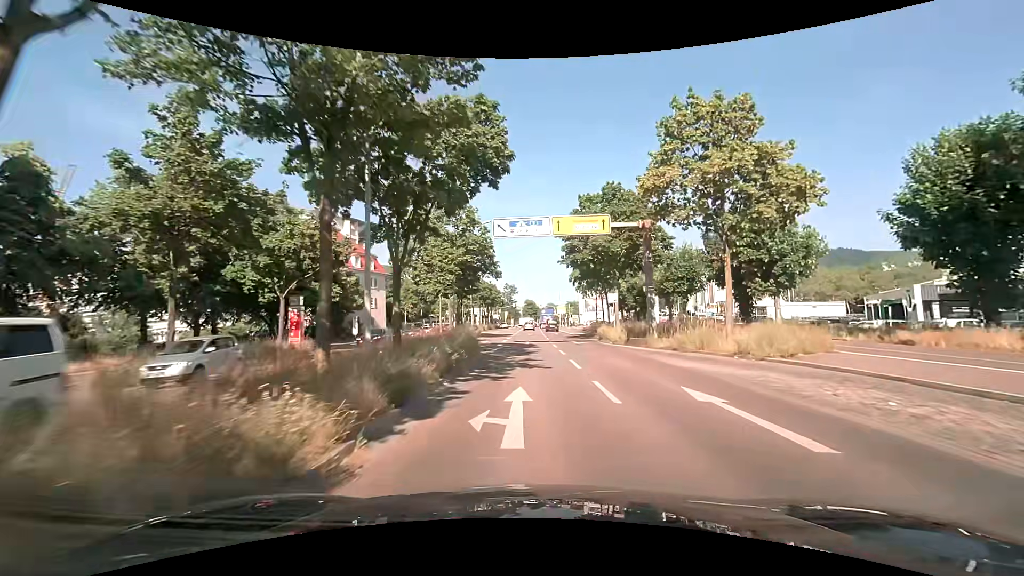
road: primary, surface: asphalt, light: Day
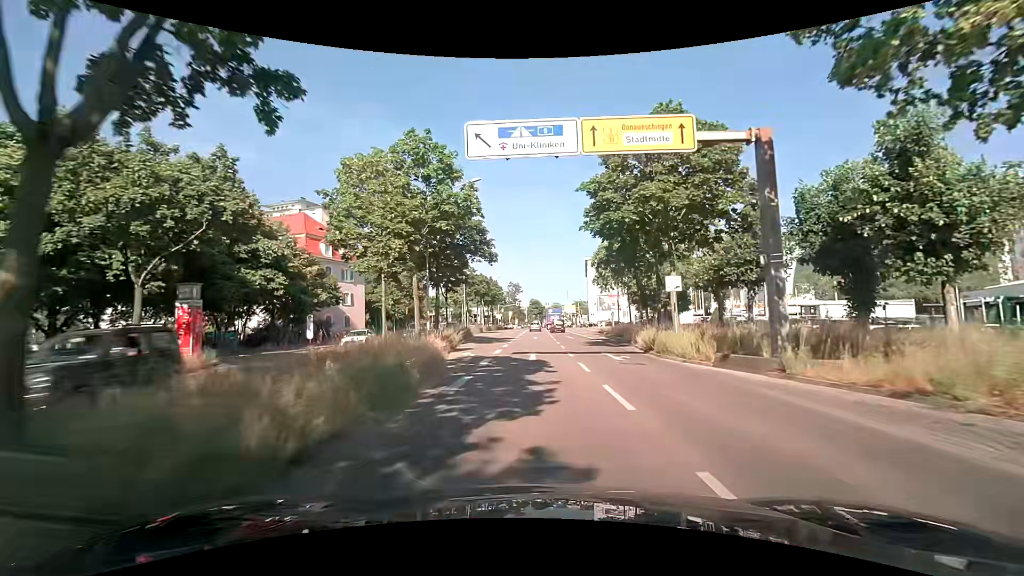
(0.0, +12.6) m; 0°
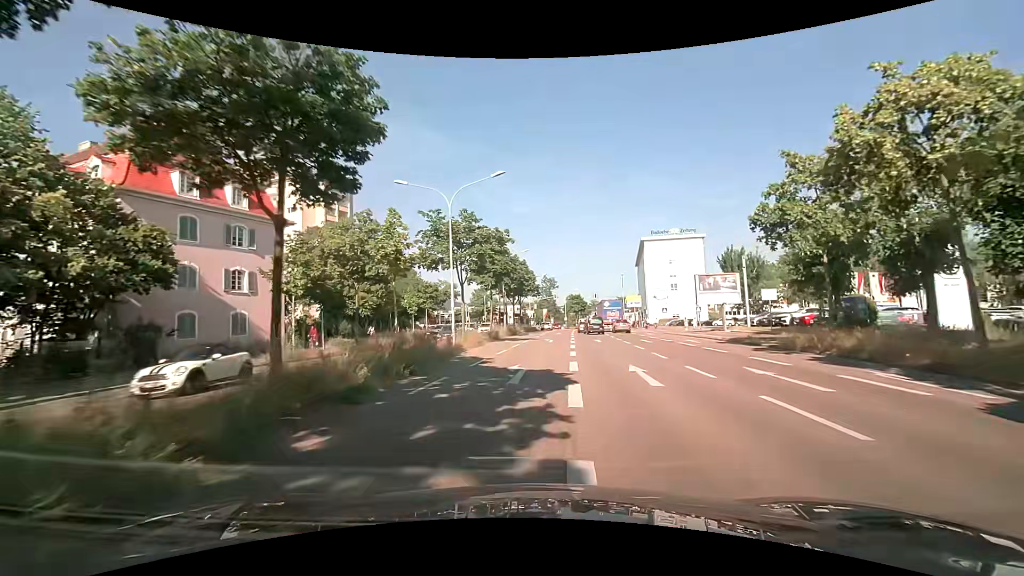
(-1.4, +31.5) m; -3°
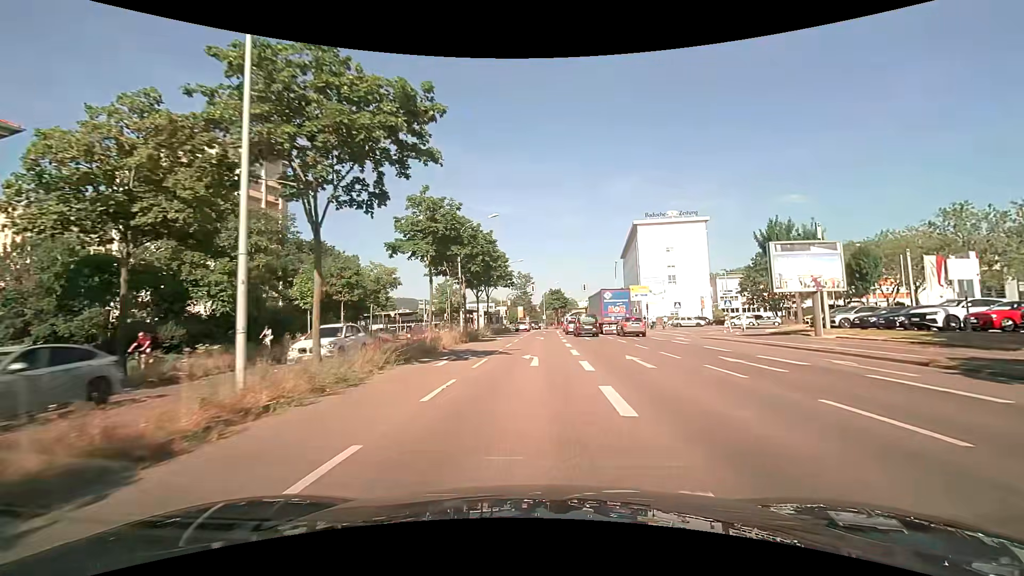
(0.0, +18.9) m; +2°
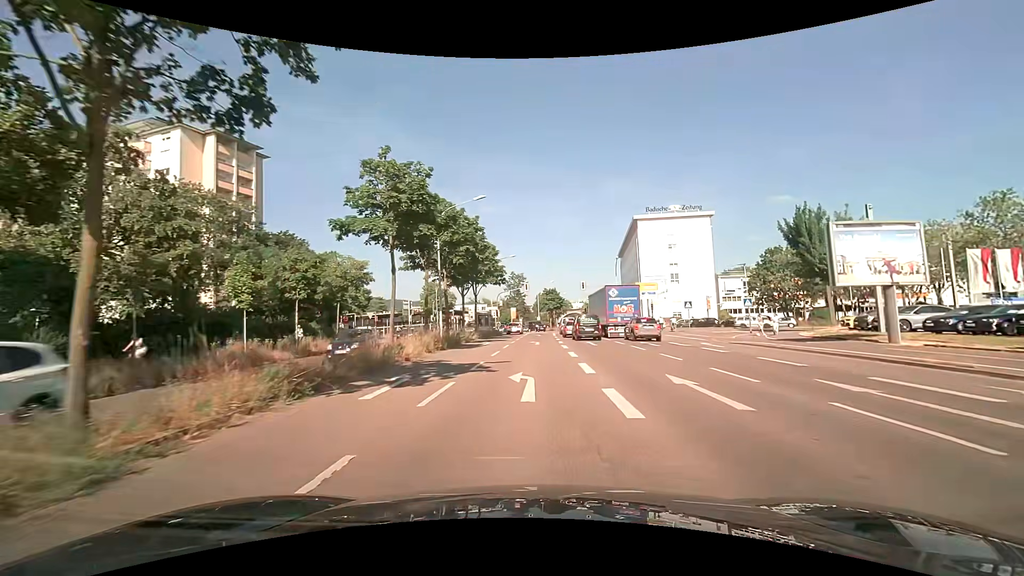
(+0.1, +6.3) m; +1°
